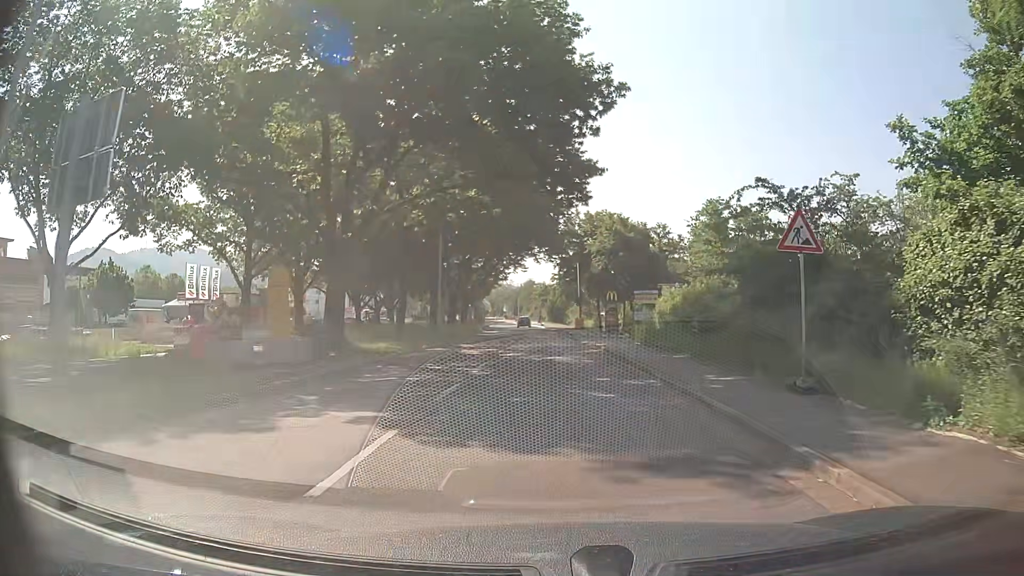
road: tertiary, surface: asphalt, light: Day
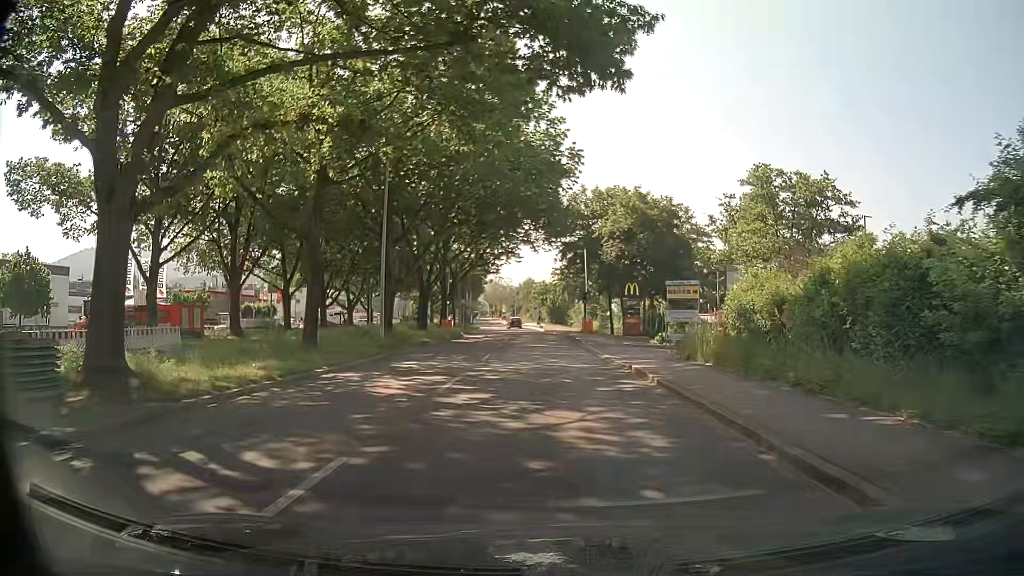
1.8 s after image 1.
(0.0, +13.5) m; -1°
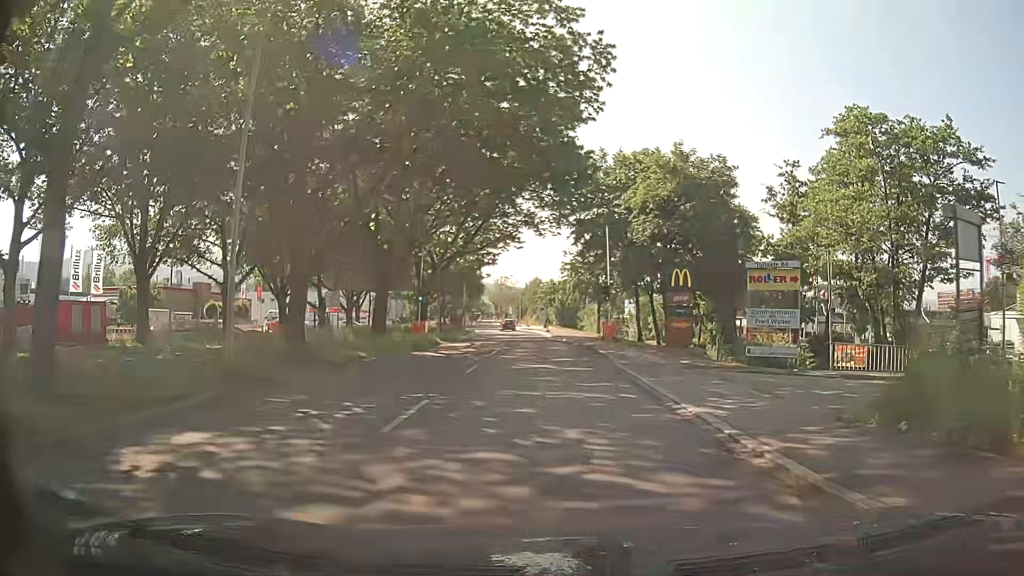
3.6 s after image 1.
(0.0, +13.5) m; 0°
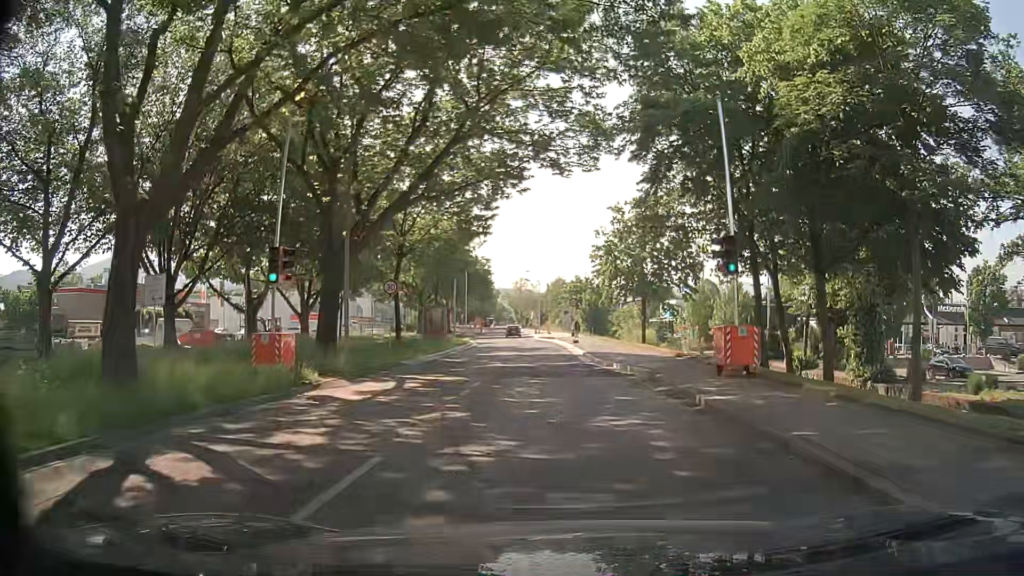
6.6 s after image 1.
(-0.2, +22.4) m; -2°
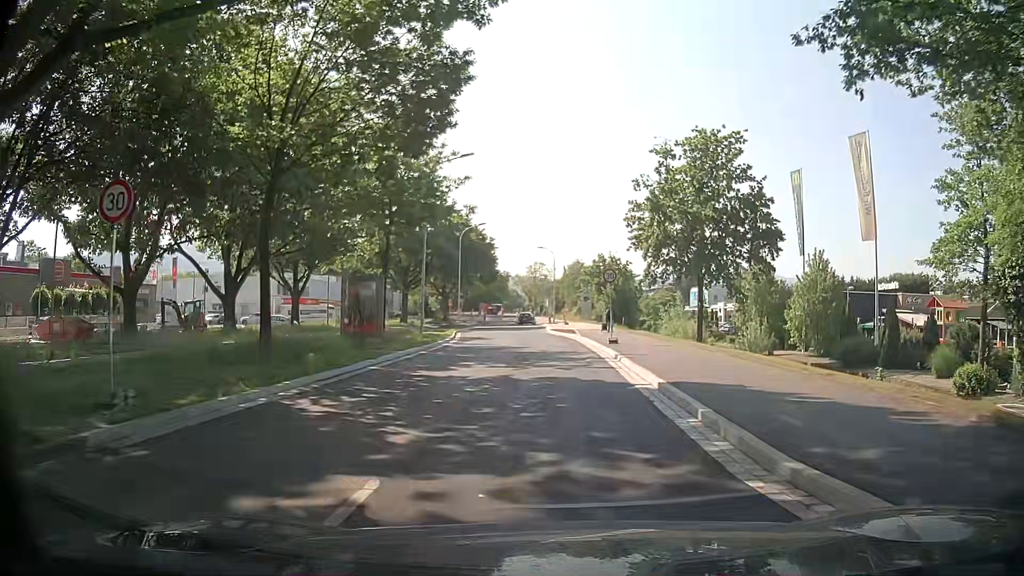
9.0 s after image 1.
(-0.2, +17.8) m; -1°
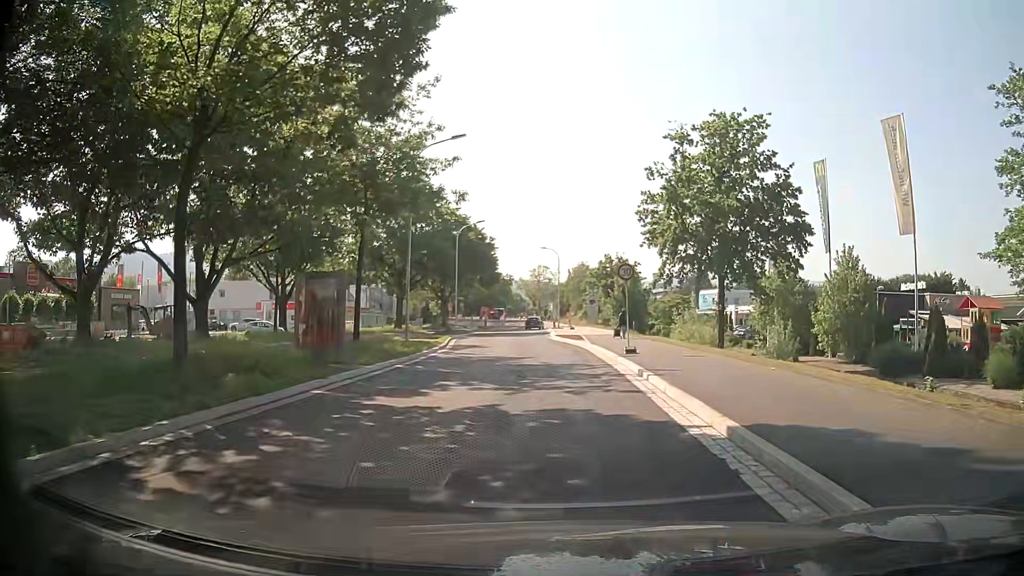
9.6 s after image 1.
(0.0, +4.5) m; -1°
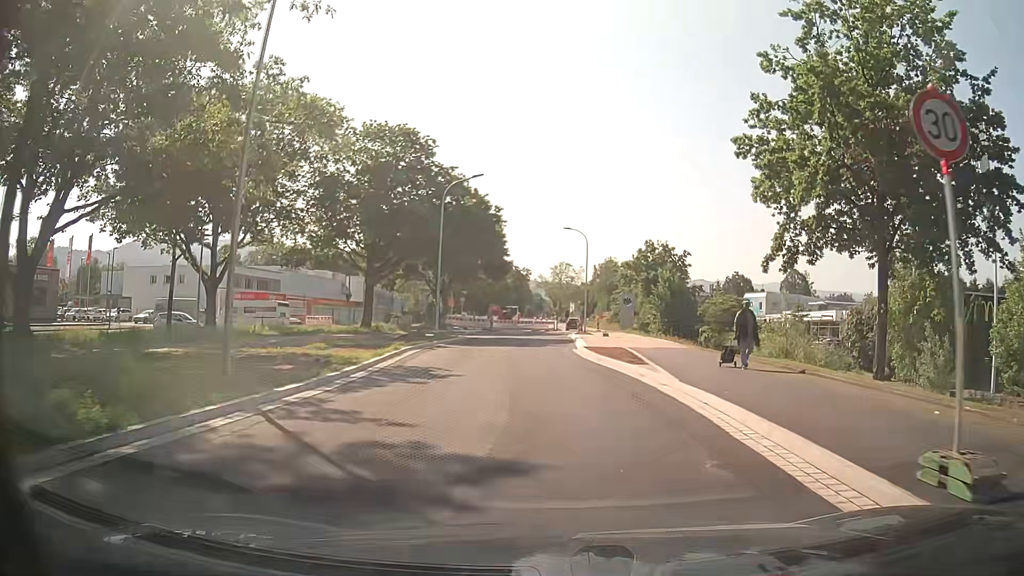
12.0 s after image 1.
(-0.1, +18.0) m; -1°
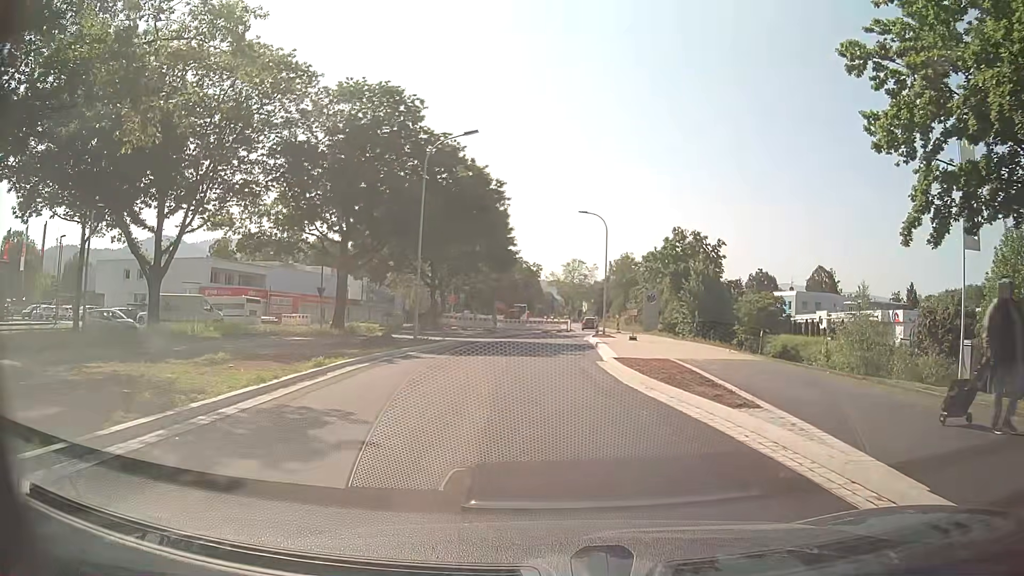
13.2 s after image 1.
(-0.2, +9.0) m; -2°
